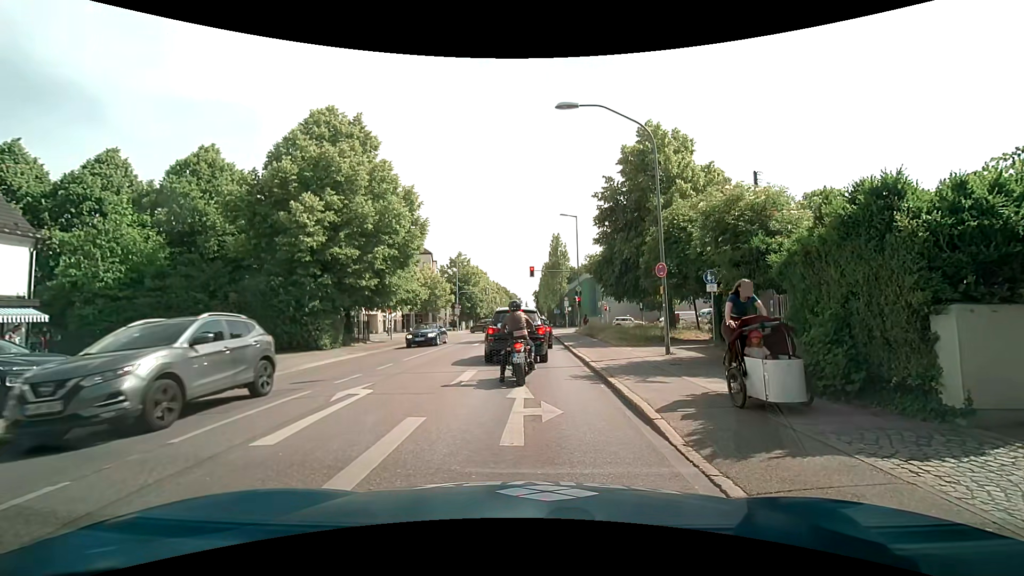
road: secondary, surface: asphalt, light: Day
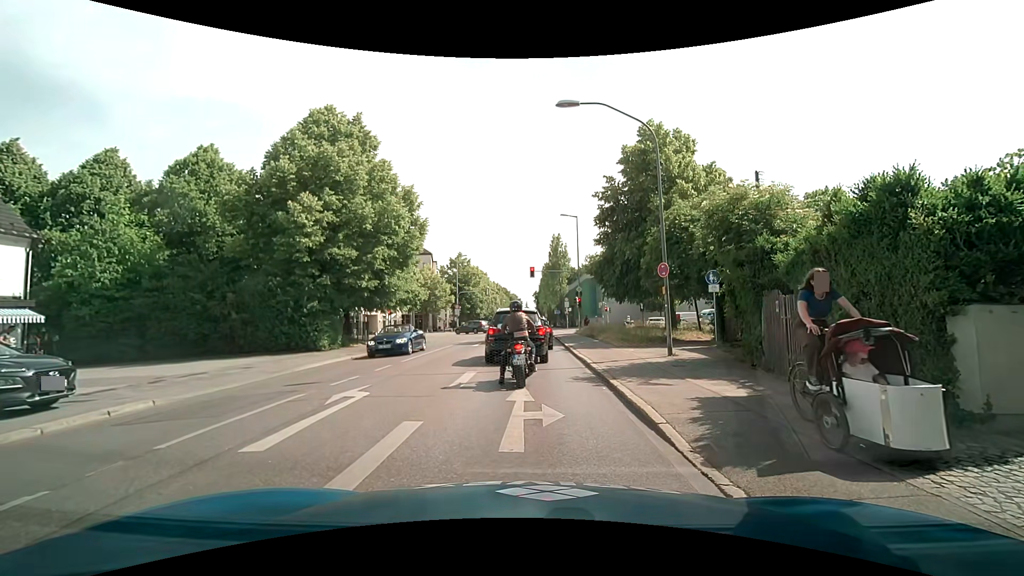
(0.0, +0.2) m; 0°
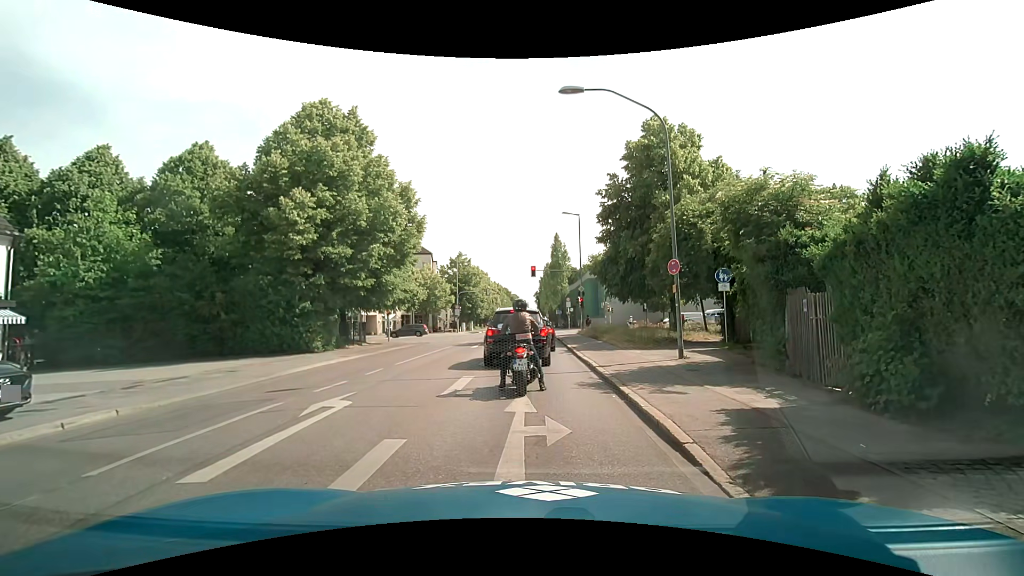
(0.0, +0.9) m; 0°
